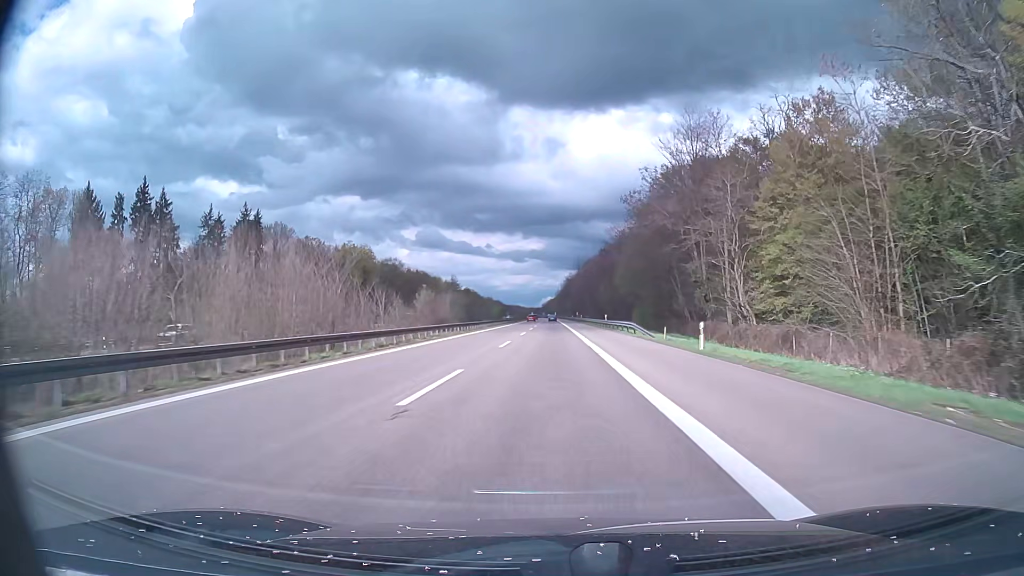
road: motorway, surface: asphalt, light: Day
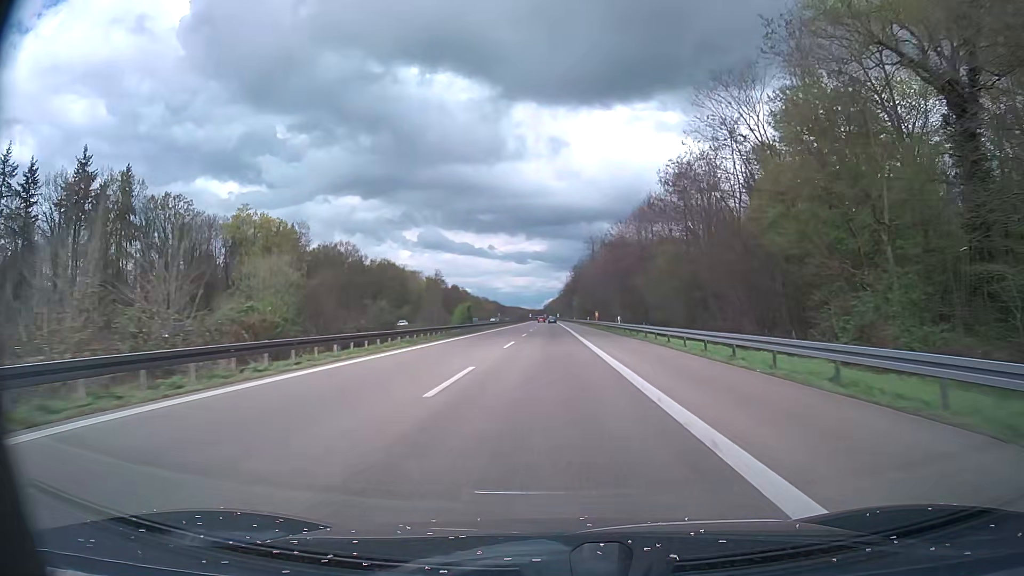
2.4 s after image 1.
(-0.1, +69.6) m; 0°
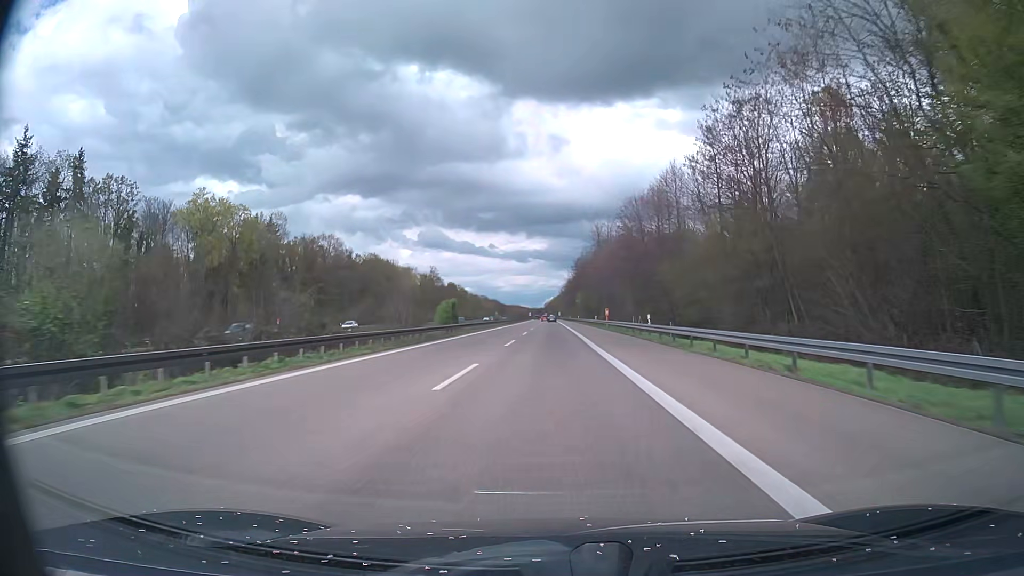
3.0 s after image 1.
(0.0, +17.4) m; 0°
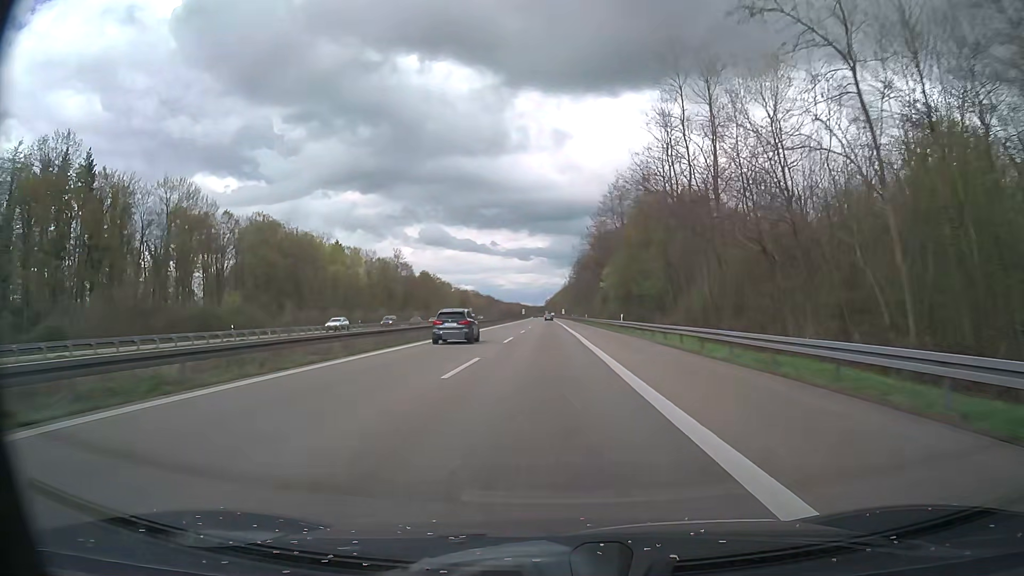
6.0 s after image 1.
(0.0, +87.0) m; 0°
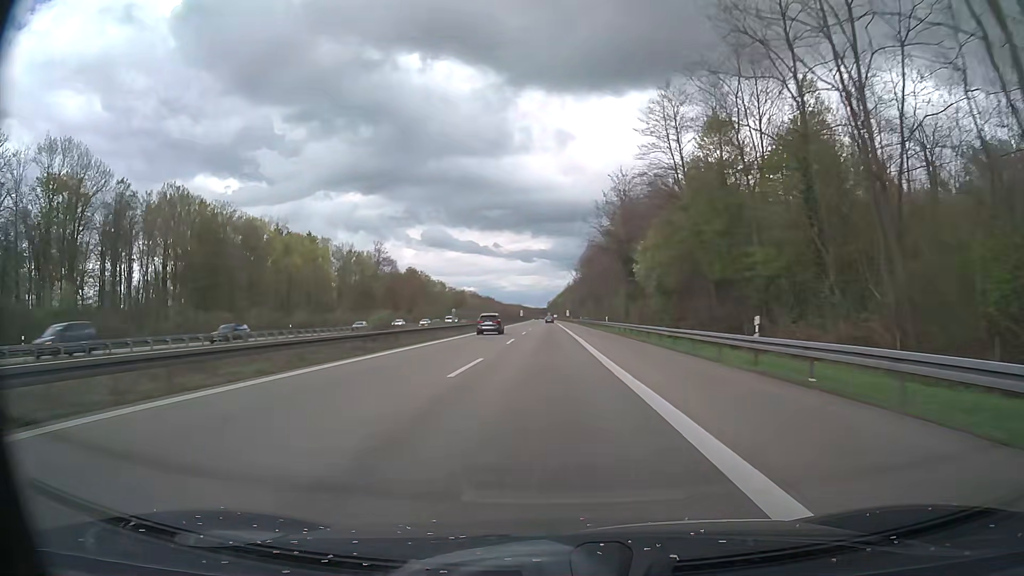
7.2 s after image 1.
(-0.1, +34.8) m; 0°
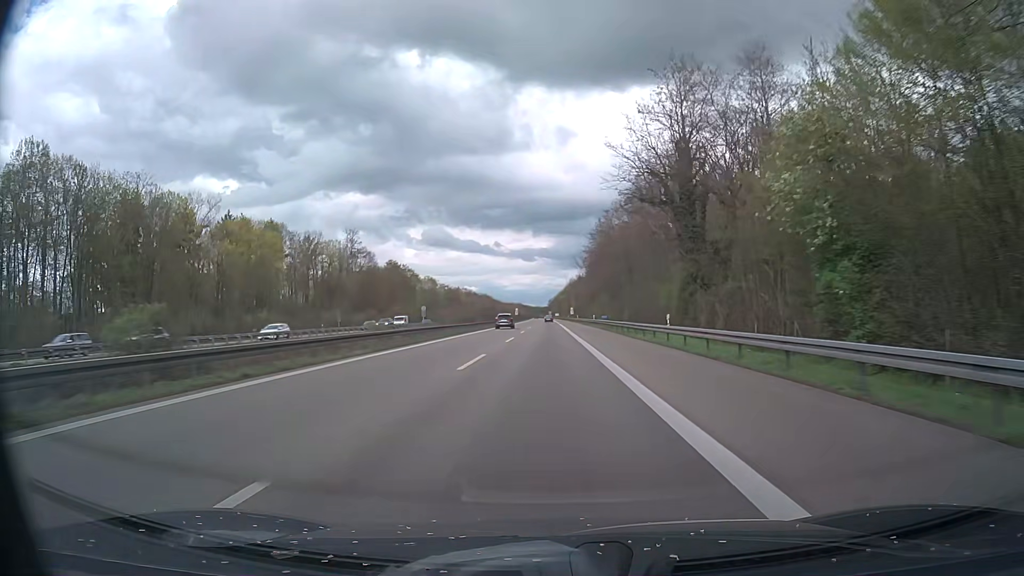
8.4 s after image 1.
(-0.1, +34.8) m; 0°
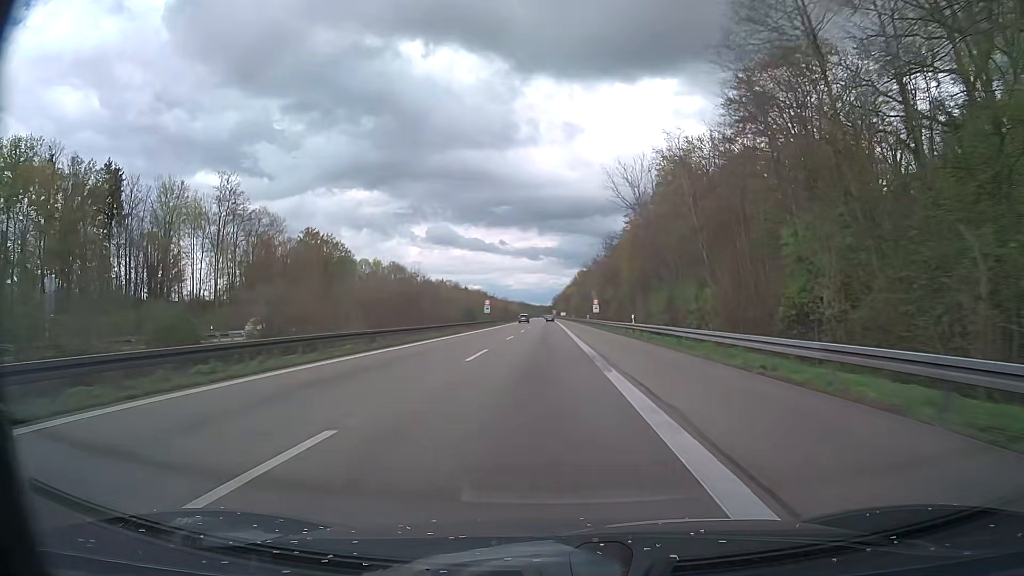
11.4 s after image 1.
(-0.3, +87.1) m; 0°
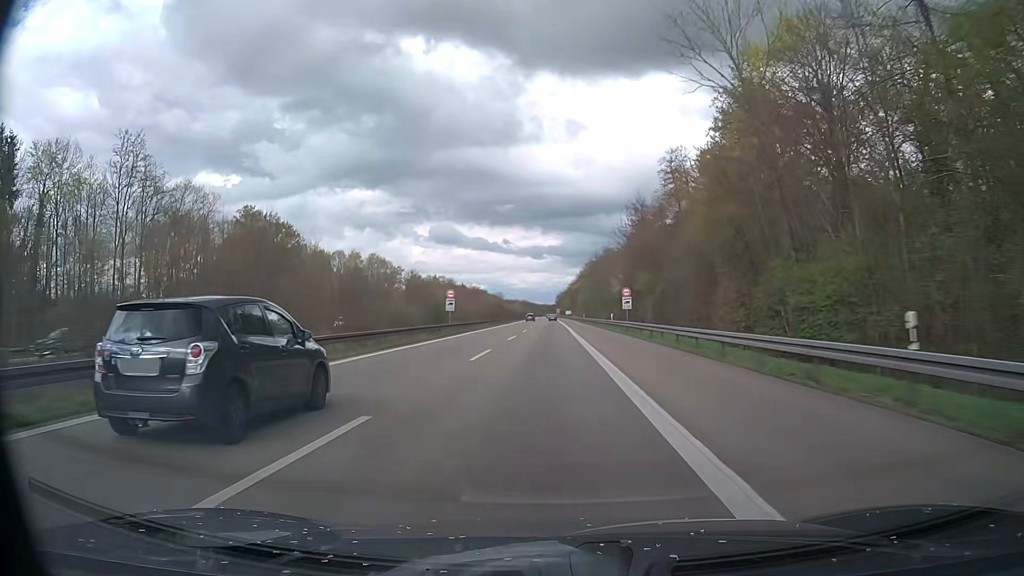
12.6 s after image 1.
(-0.1, +34.9) m; 0°
(0, +10) (0, +20) (0, +30) (0, +40) (0, +50) (0, +60) (0, +70) (0, +80) (0, +90) (0, +100) m
